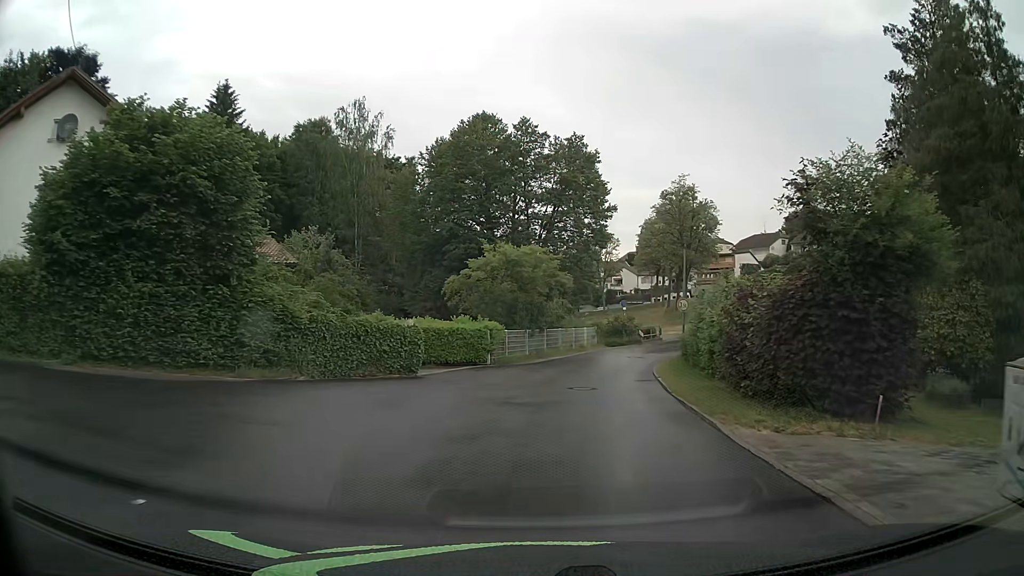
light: Day
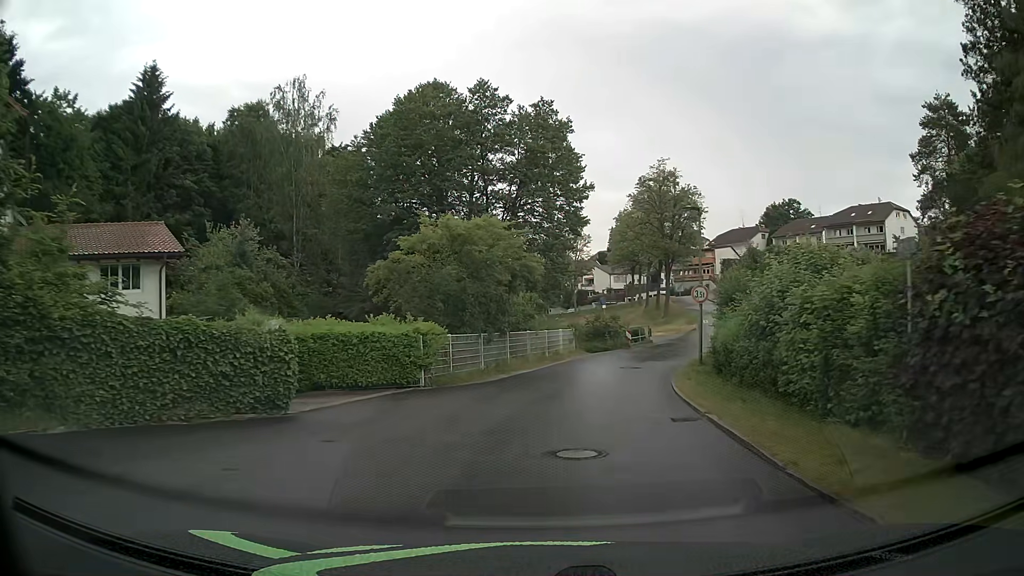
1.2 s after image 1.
(+0.1, +8.6) m; +1°
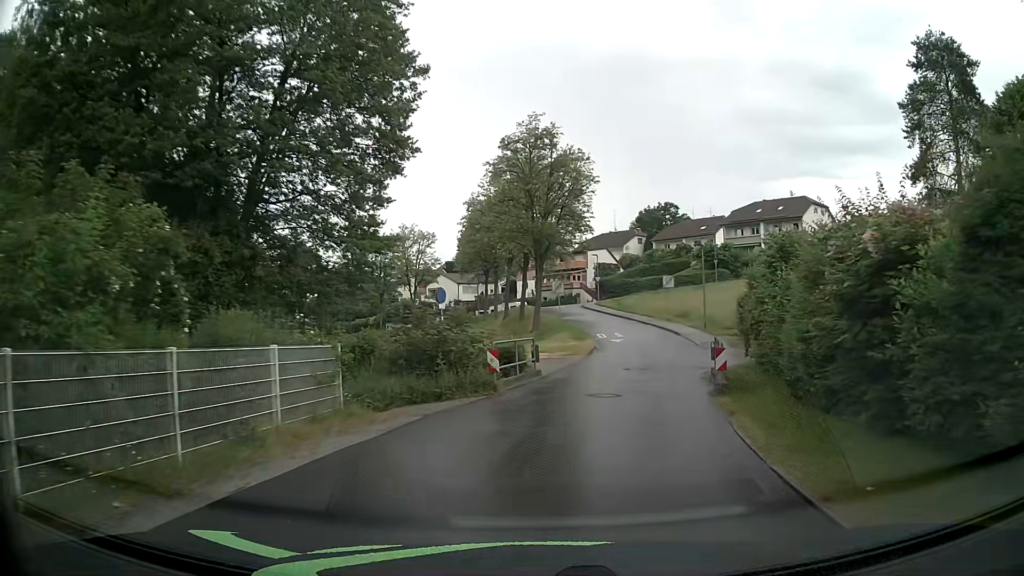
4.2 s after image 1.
(+2.3, +21.4) m; +12°
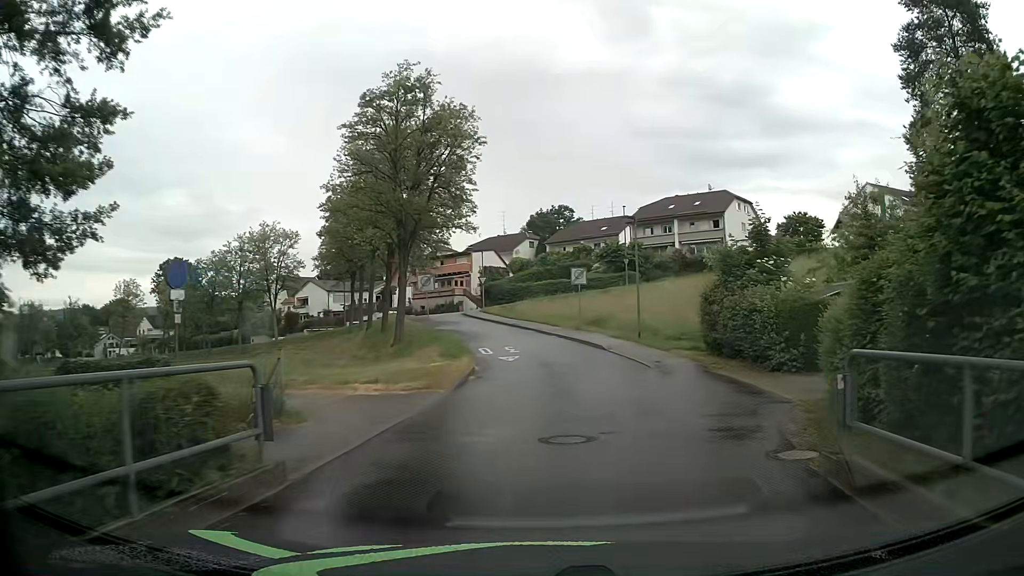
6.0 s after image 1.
(+1.3, +13.2) m; +10°
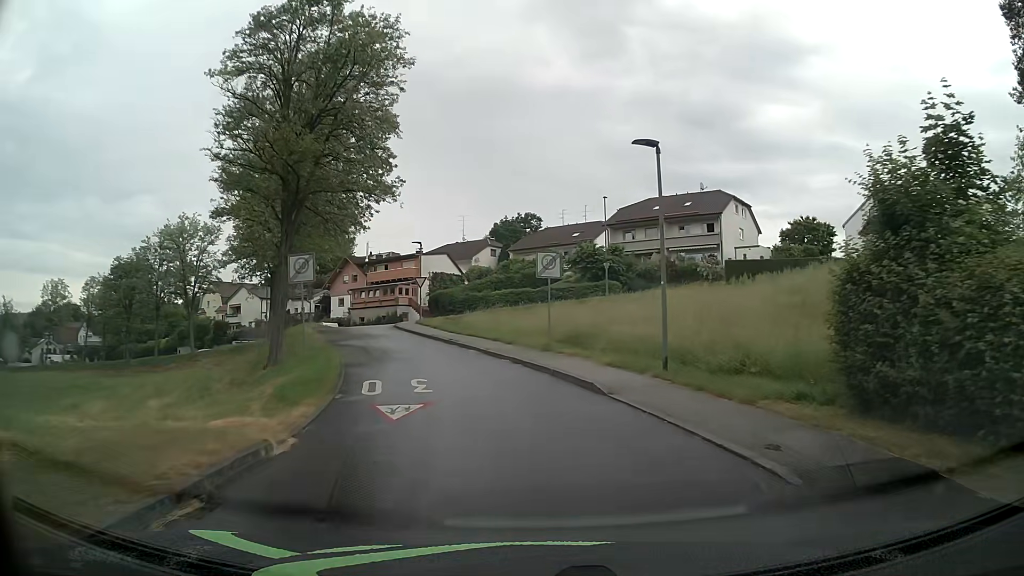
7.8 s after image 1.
(+0.6, +13.4) m; +3°
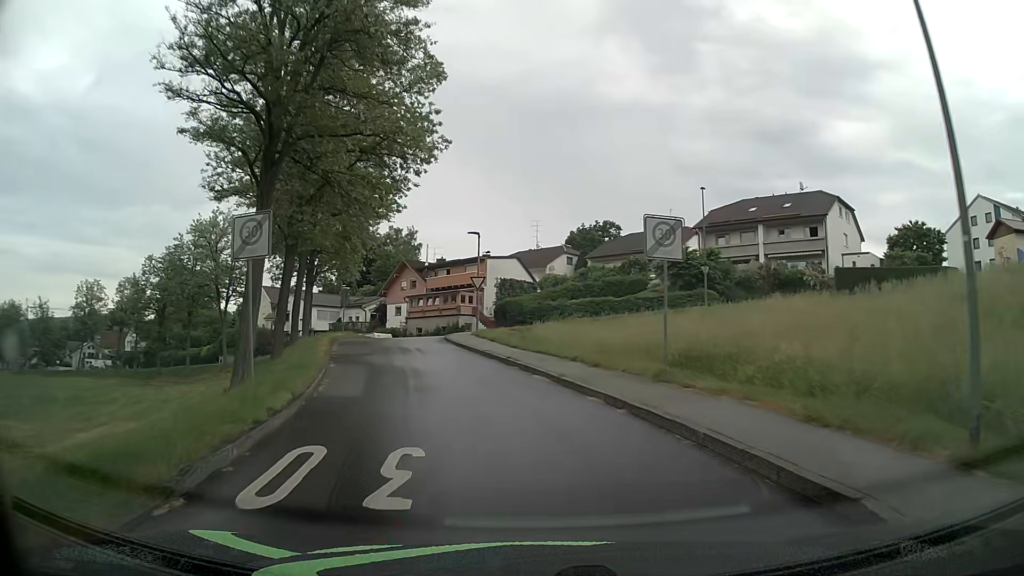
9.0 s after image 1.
(-0.4, +8.9) m; -7°
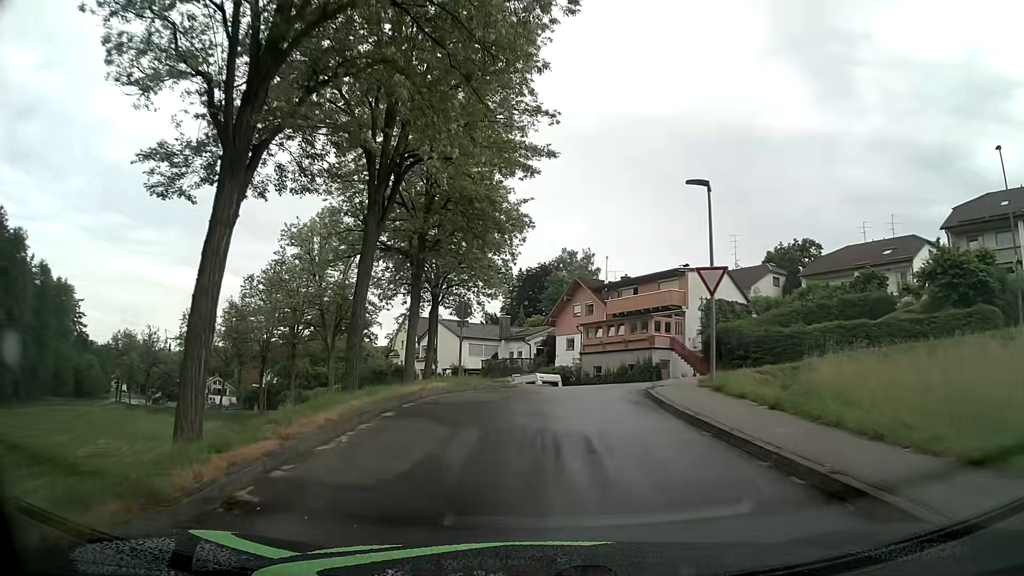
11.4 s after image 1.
(-2.2, +16.6) m; -15°
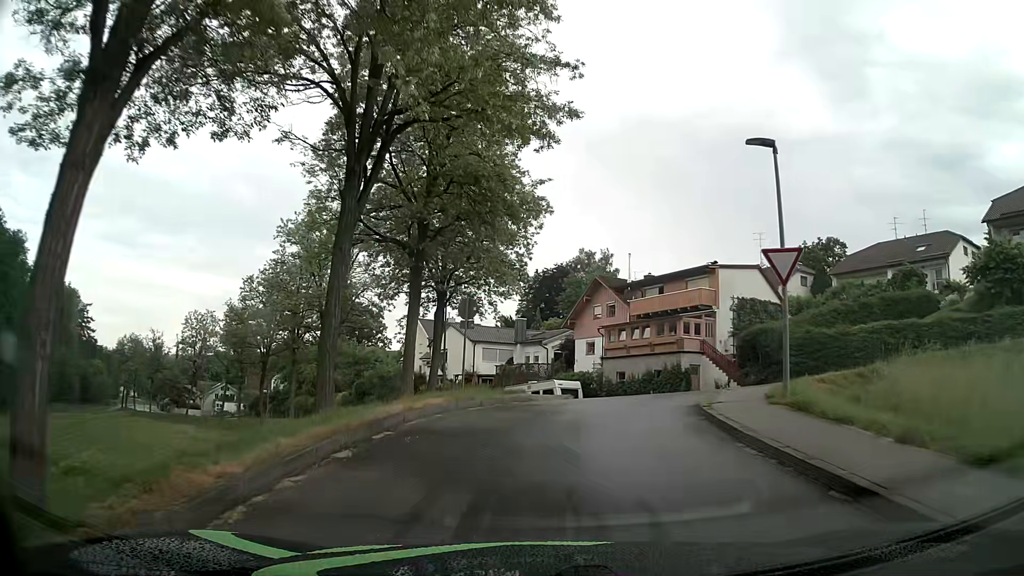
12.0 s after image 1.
(0.0, +3.8) m; -1°
(0, +10) (+3, +19) (+7, +28) (+2, +37) (-3, +46) (-10, +53) (-17, +61) (-23, +68) (-30, +75) (-37, +82) m
